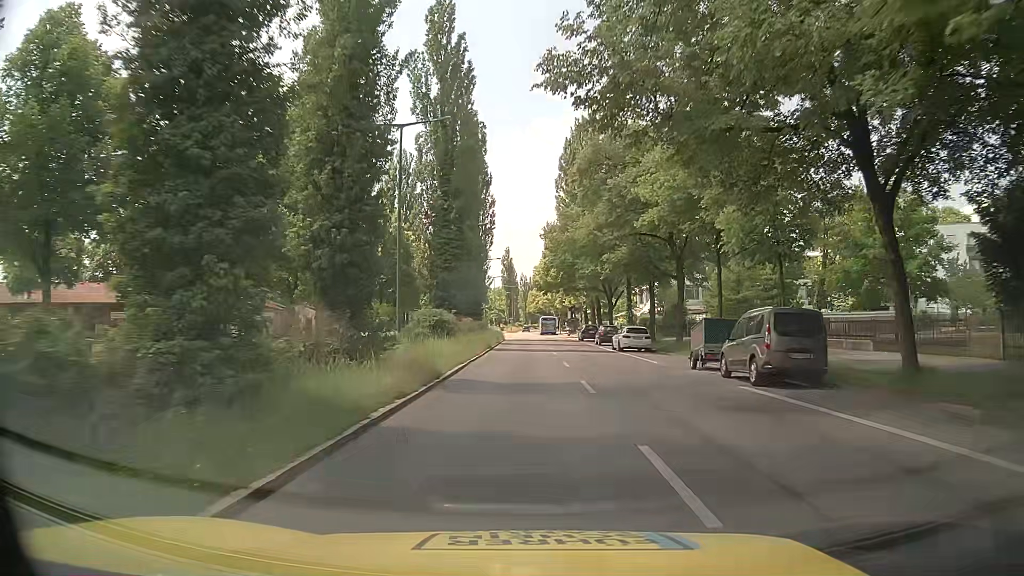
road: secondary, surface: asphalt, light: Day
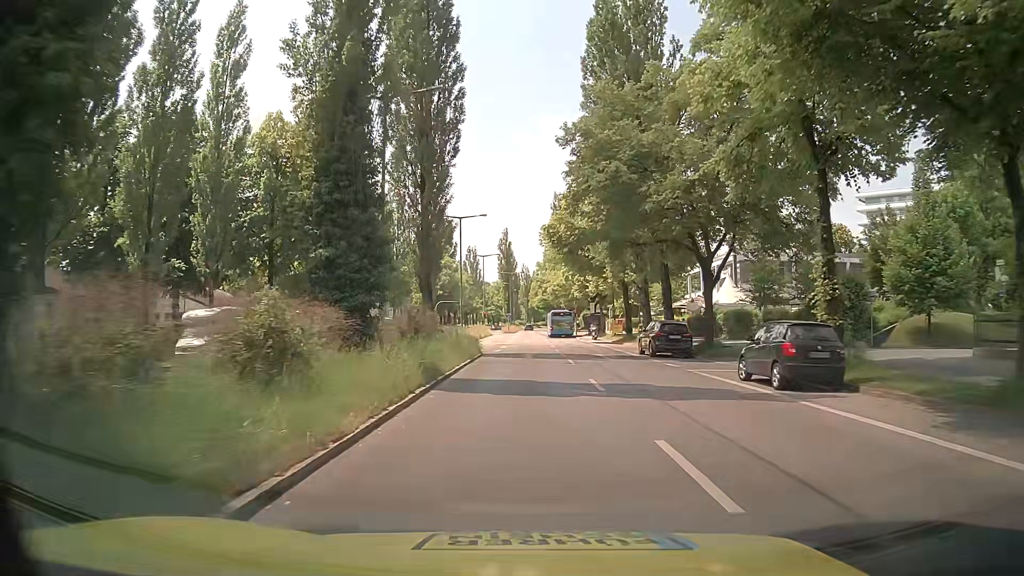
(-0.1, +35.6) m; 0°
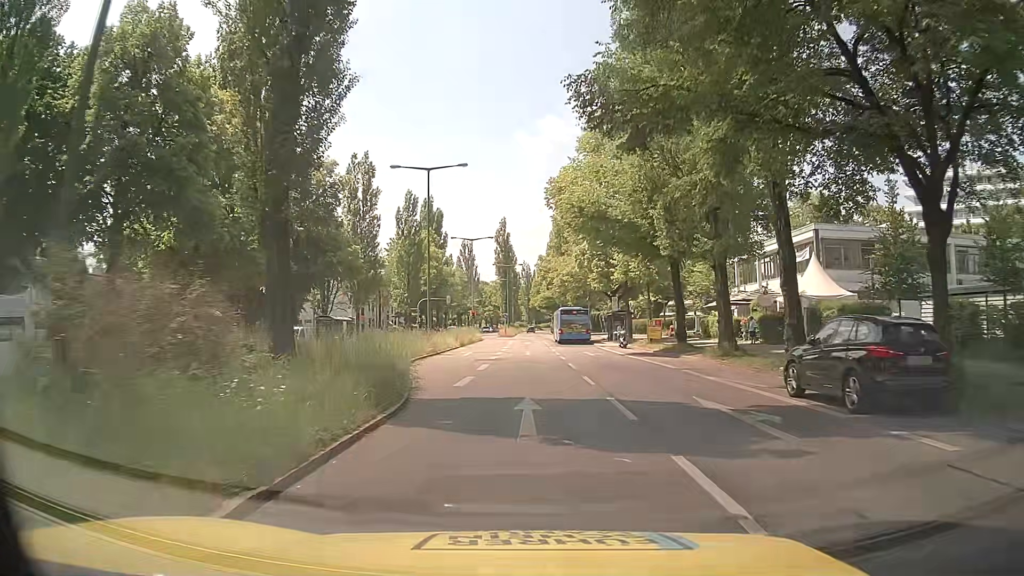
(+0.1, +18.8) m; +1°
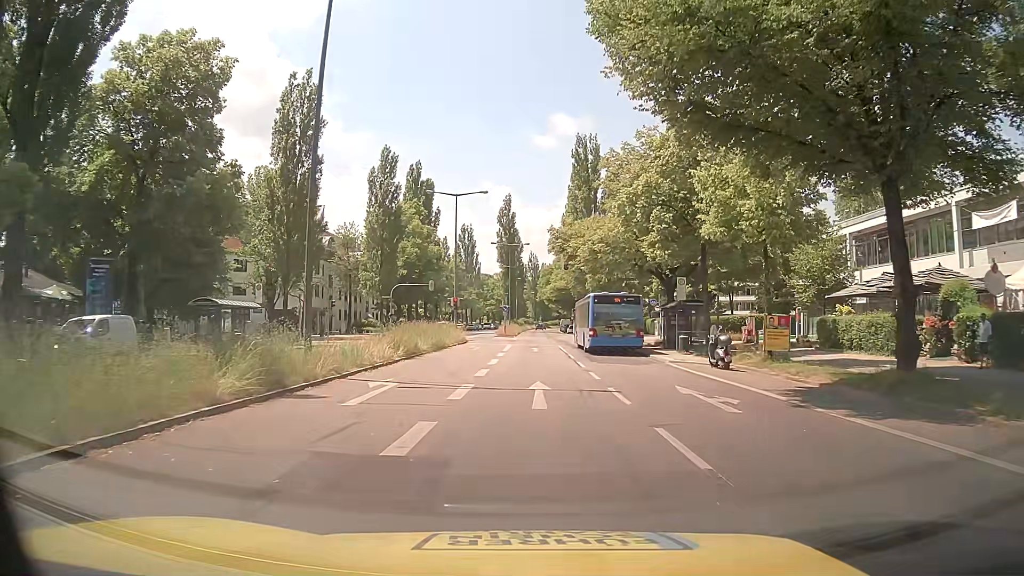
(-0.3, +22.0) m; -1°
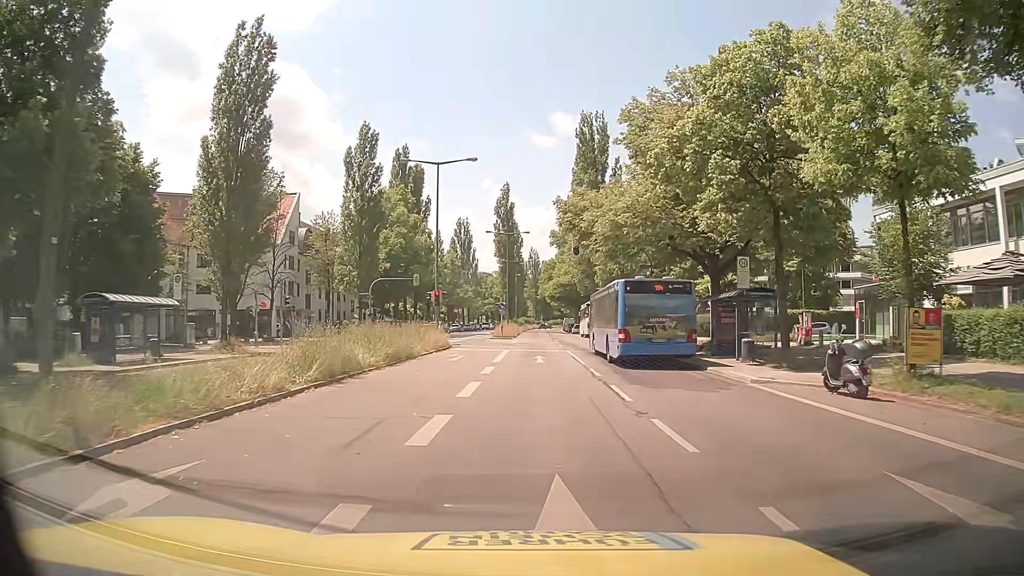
(-0.1, +9.7) m; -1°
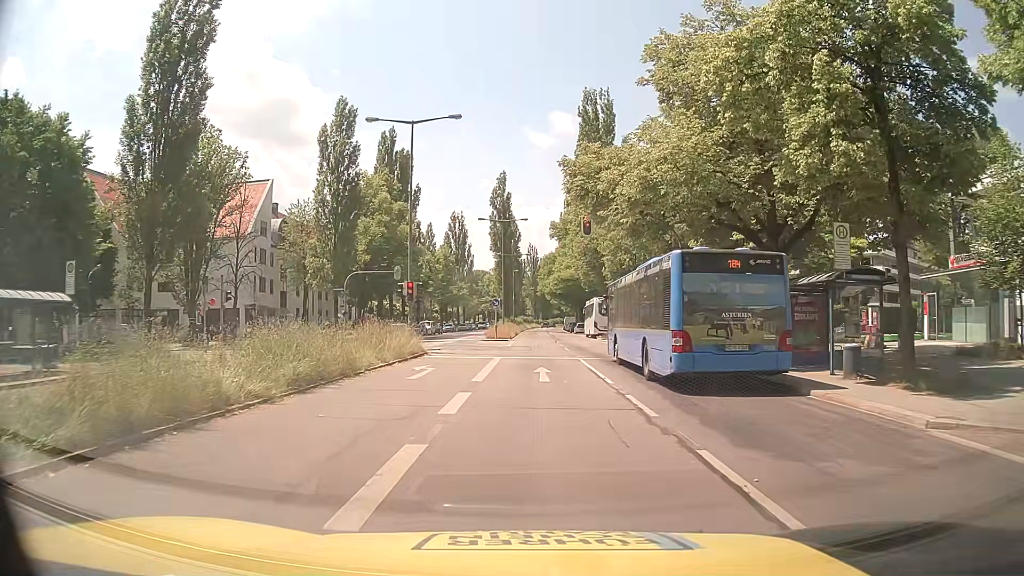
(+0.2, +7.8) m; +1°
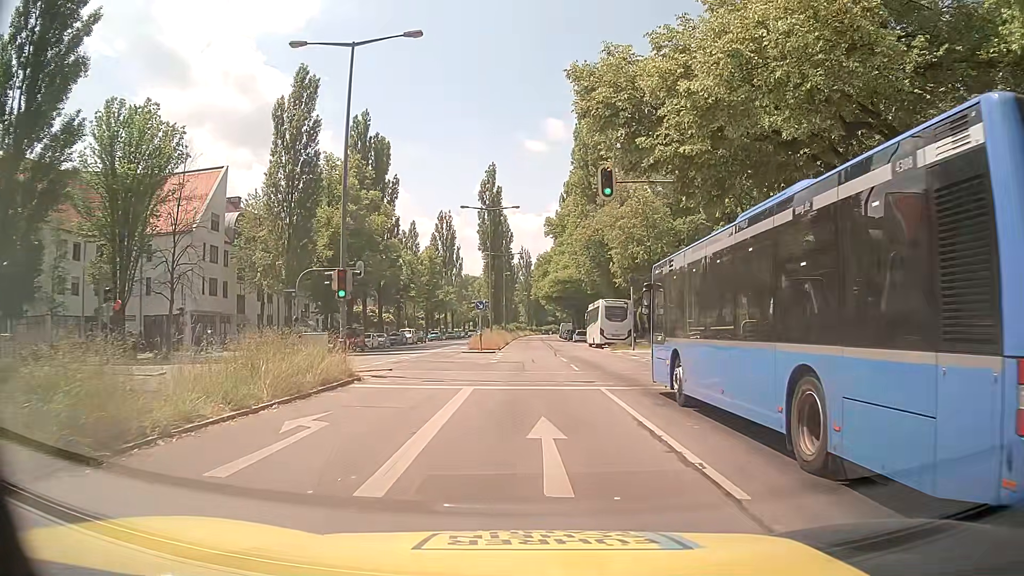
(0.0, +9.9) m; +1°
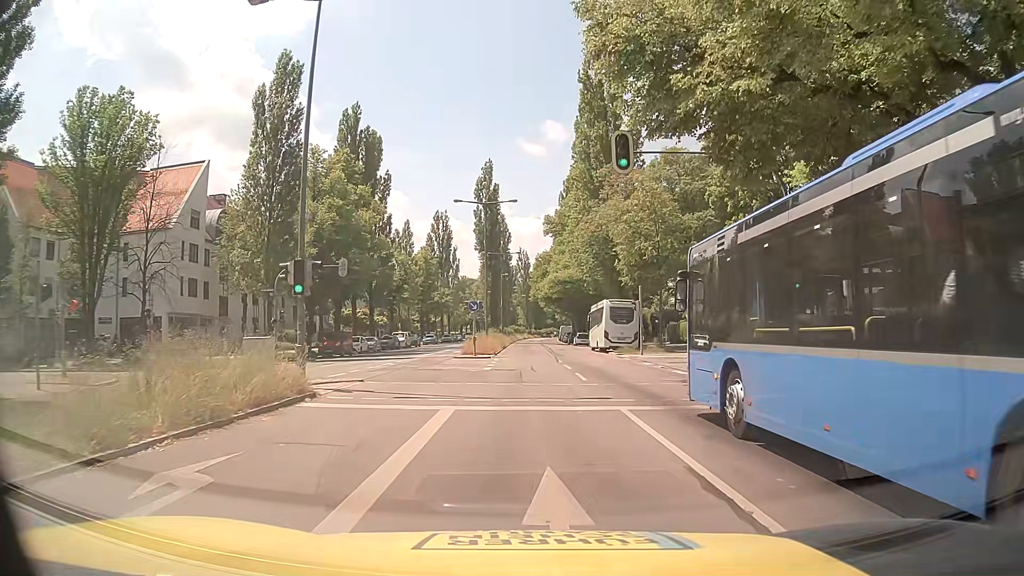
(0.0, +3.9) m; 0°
(0, +10) (0, +20) (0, +30) (0, +40) (0, +50) (0, +60) (0, +70) (0, +80) (0, +90) (0, +100) m
